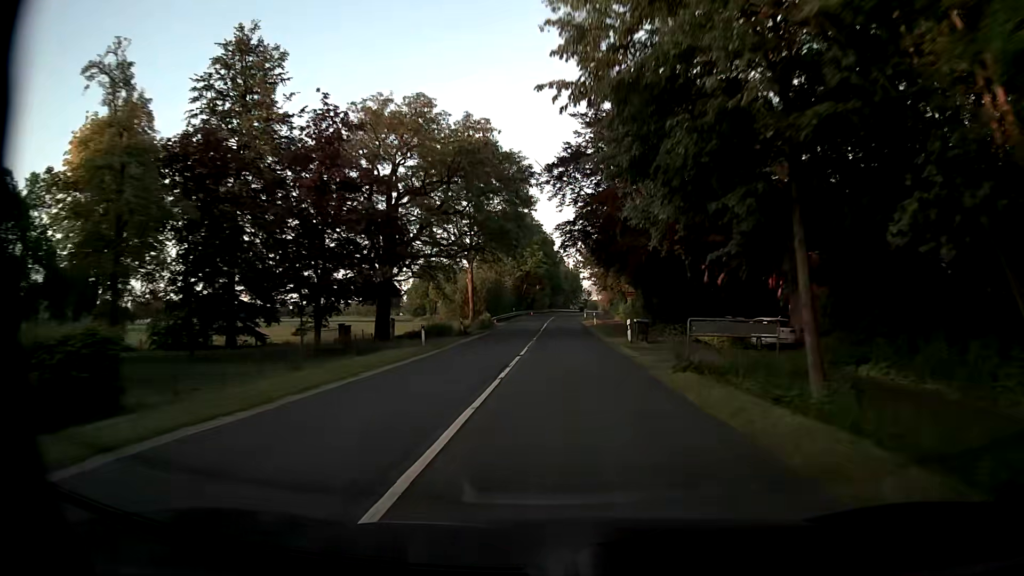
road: secondary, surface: asphalt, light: Day
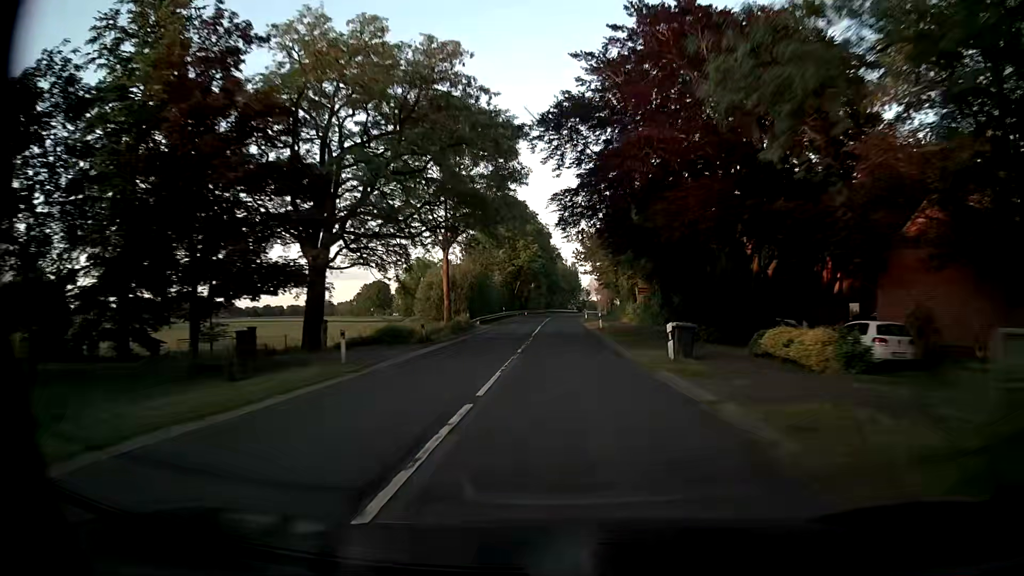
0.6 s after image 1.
(0.0, +11.1) m; 0°
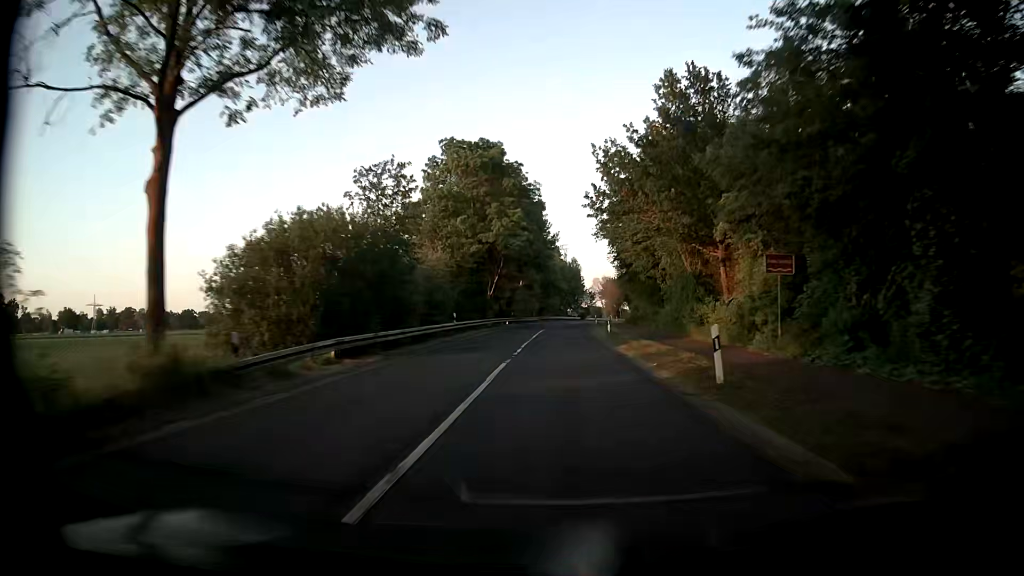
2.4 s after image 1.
(0.0, +33.3) m; 0°
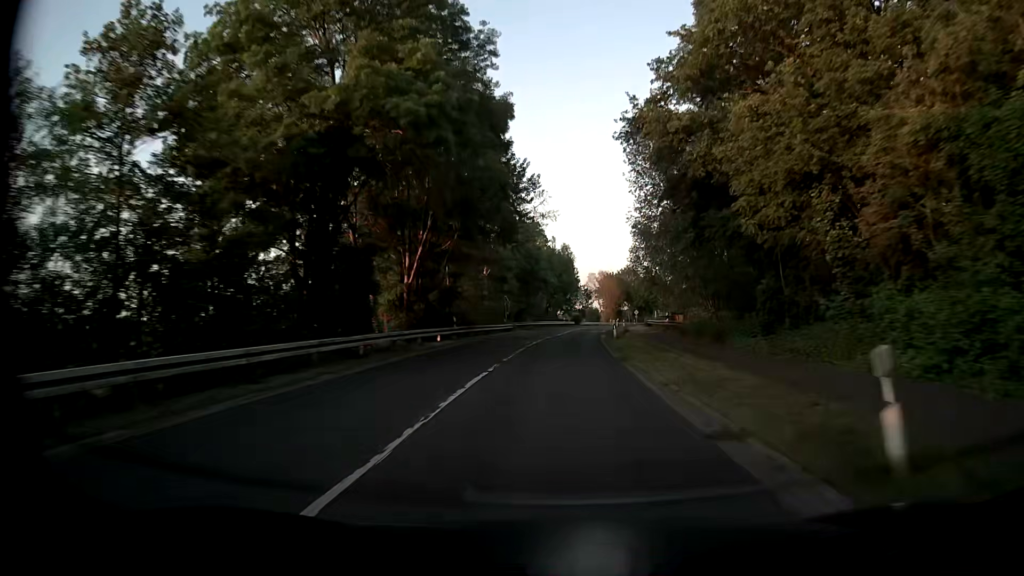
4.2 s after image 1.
(+0.3, +33.1) m; +1°
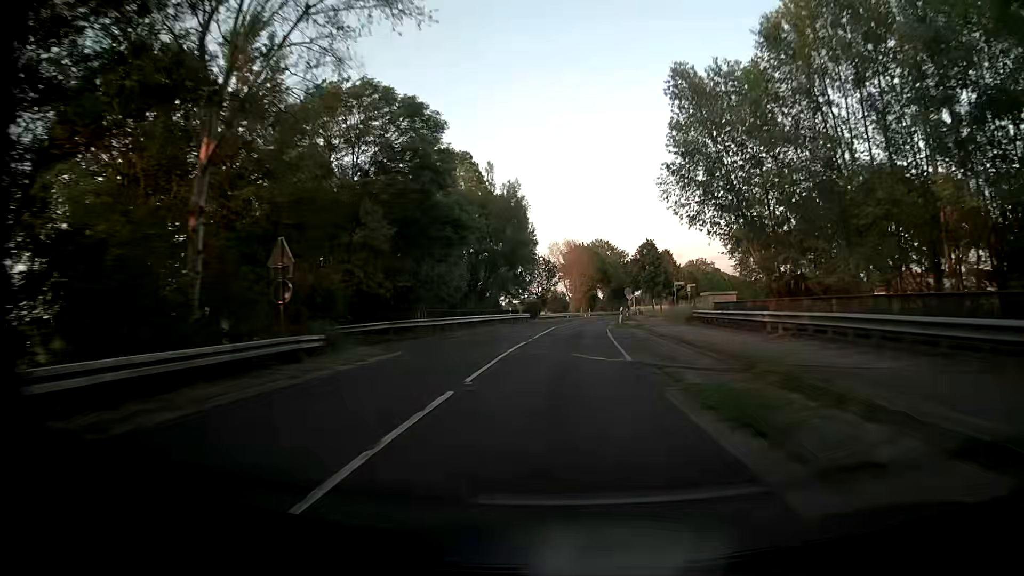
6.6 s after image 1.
(+1.2, +44.2) m; +4°
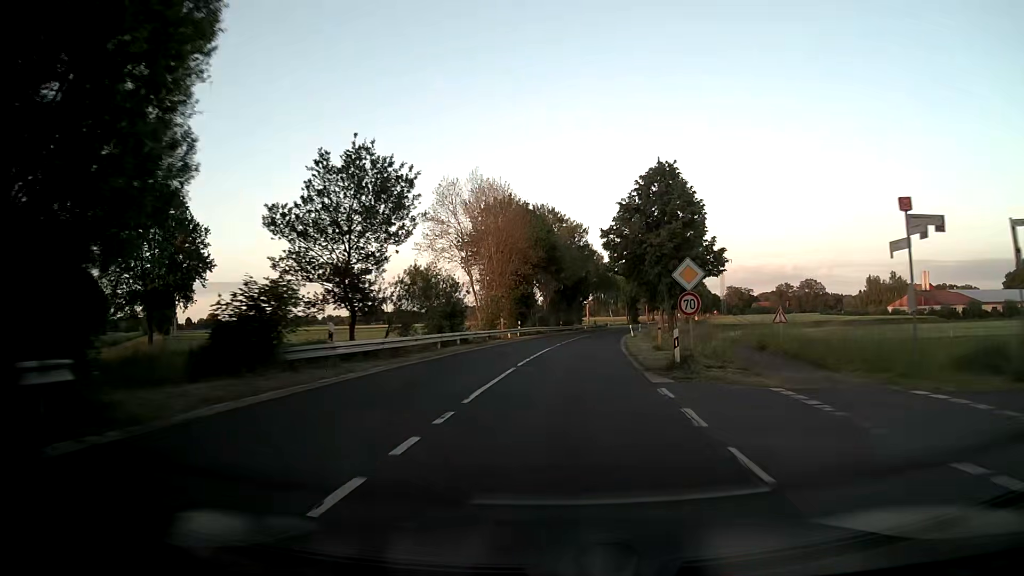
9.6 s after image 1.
(+2.6, +55.5) m; +6°
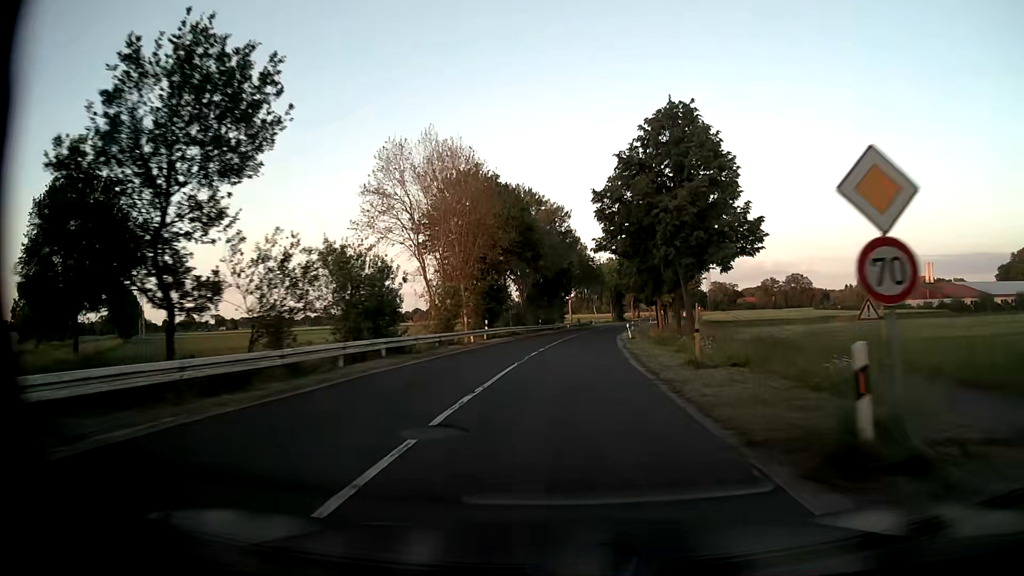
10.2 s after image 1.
(+0.2, +11.2) m; +2°
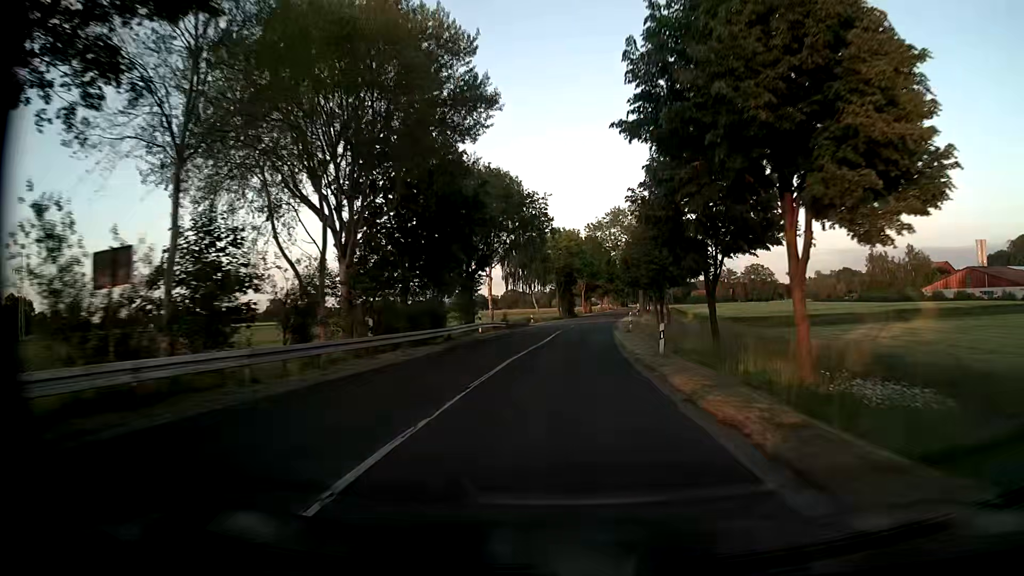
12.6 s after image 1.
(+2.1, +44.7) m; +5°
(0, +10) (0, +20) (+1, +30) (+1, +40) (+2, +50) (+3, +60) (+4, +70) (+5, +80) (+6, +90) (+8, +100) m
